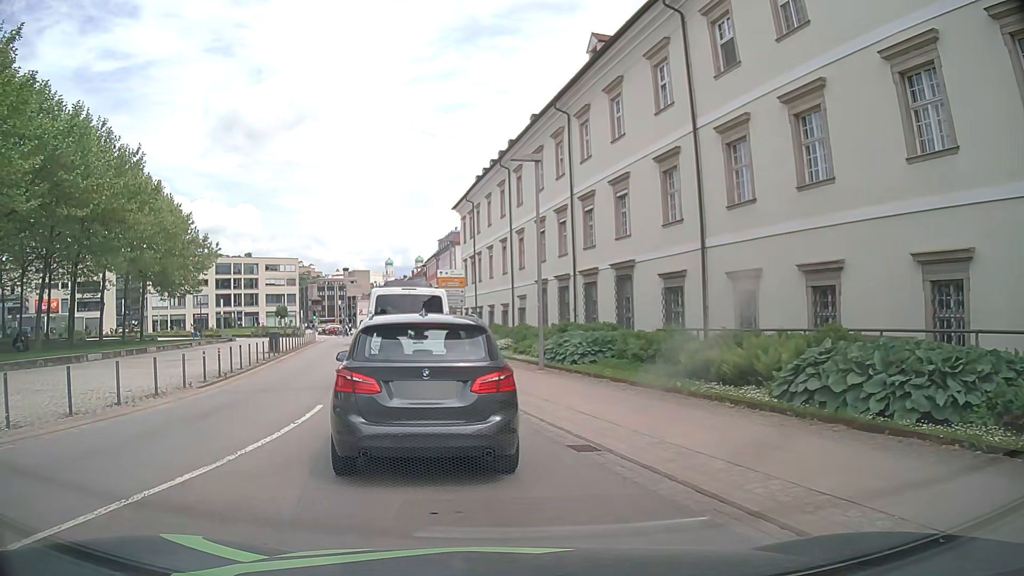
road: tertiary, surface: asphalt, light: Day
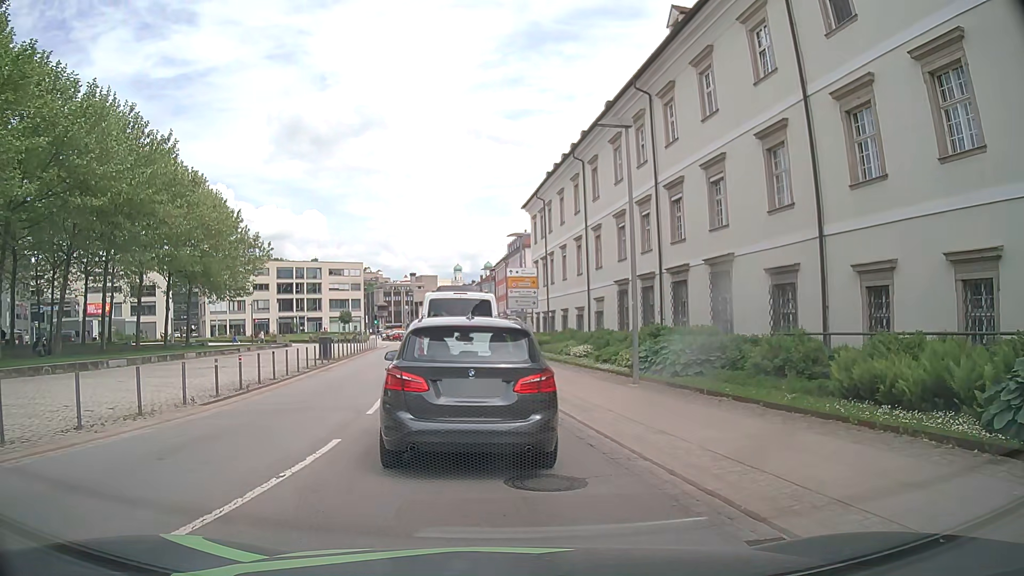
(-0.3, +3.9) m; -6°
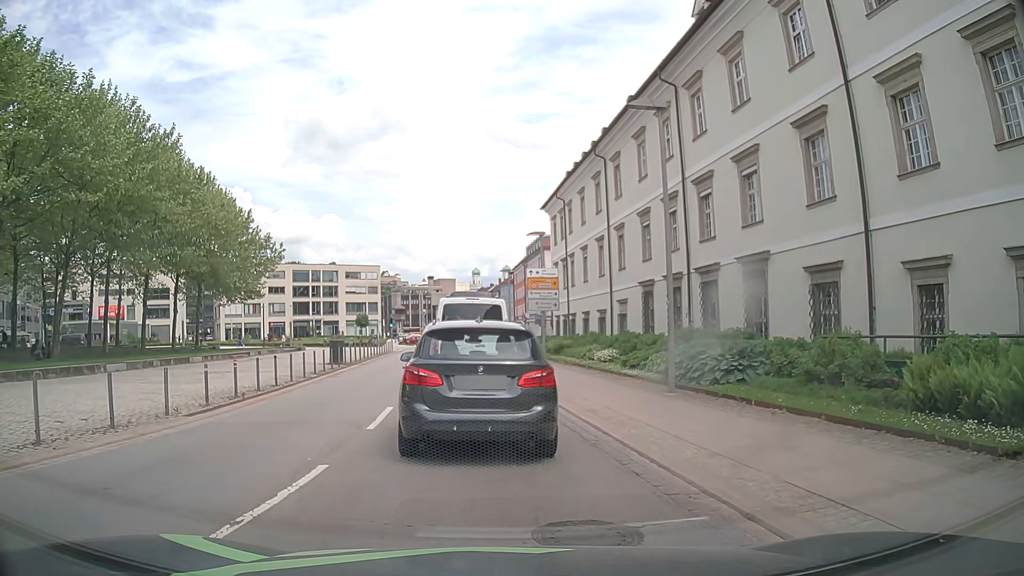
(0.0, +1.7) m; -2°
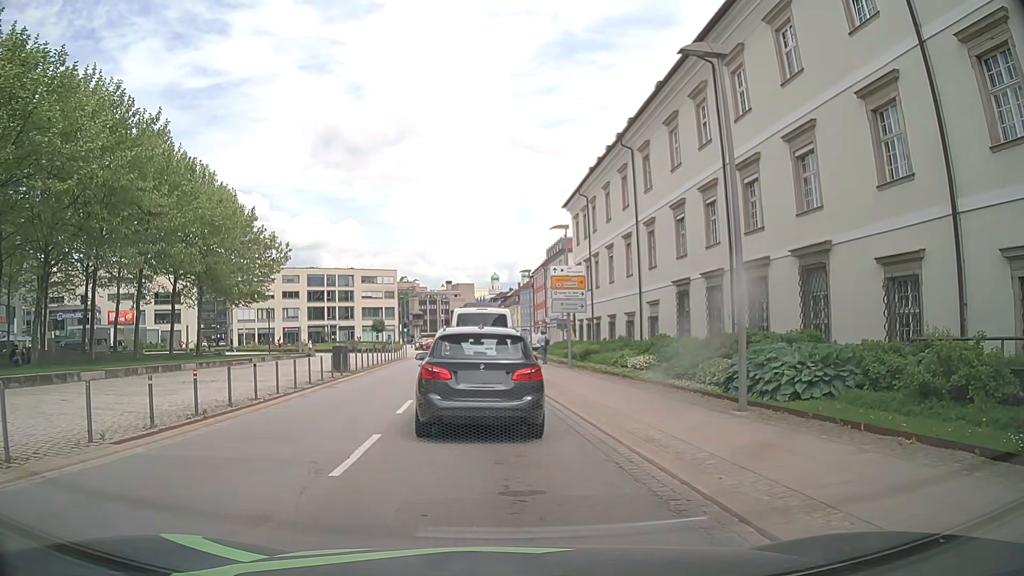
(-0.1, +3.4) m; -1°
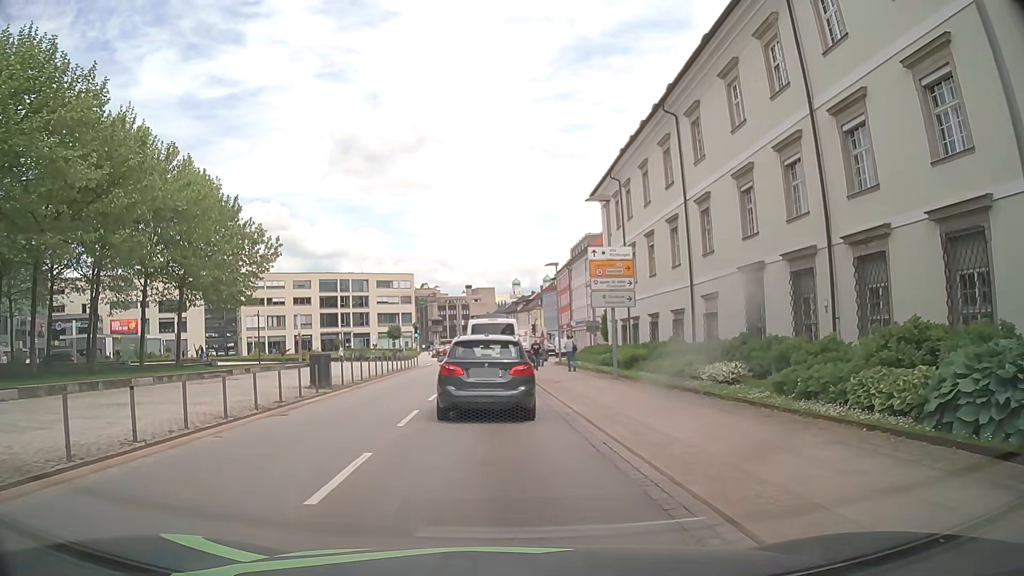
(-0.2, +7.3) m; -2°
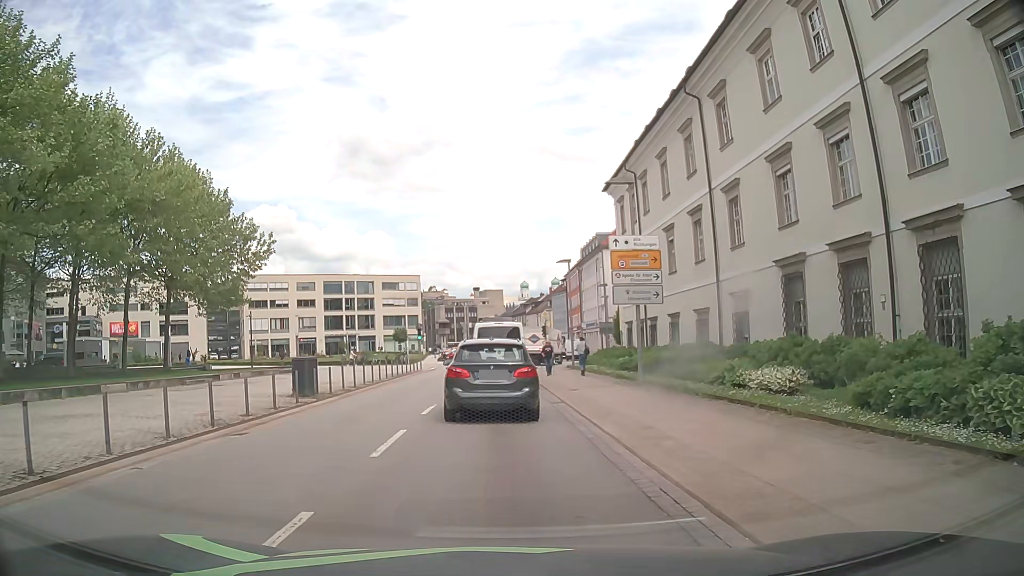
(0.0, +3.1) m; -2°
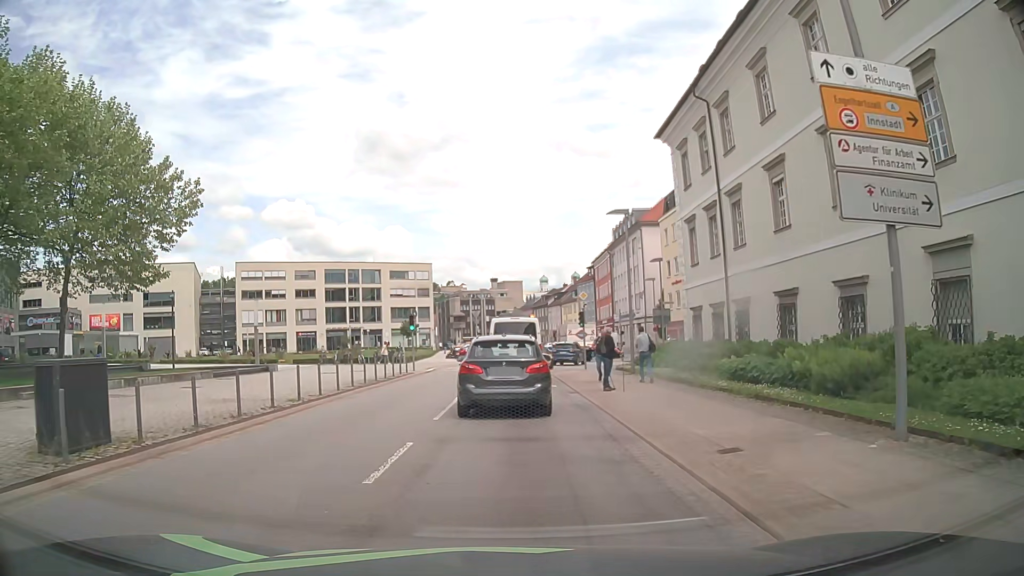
(-0.1, +13.8) m; -1°
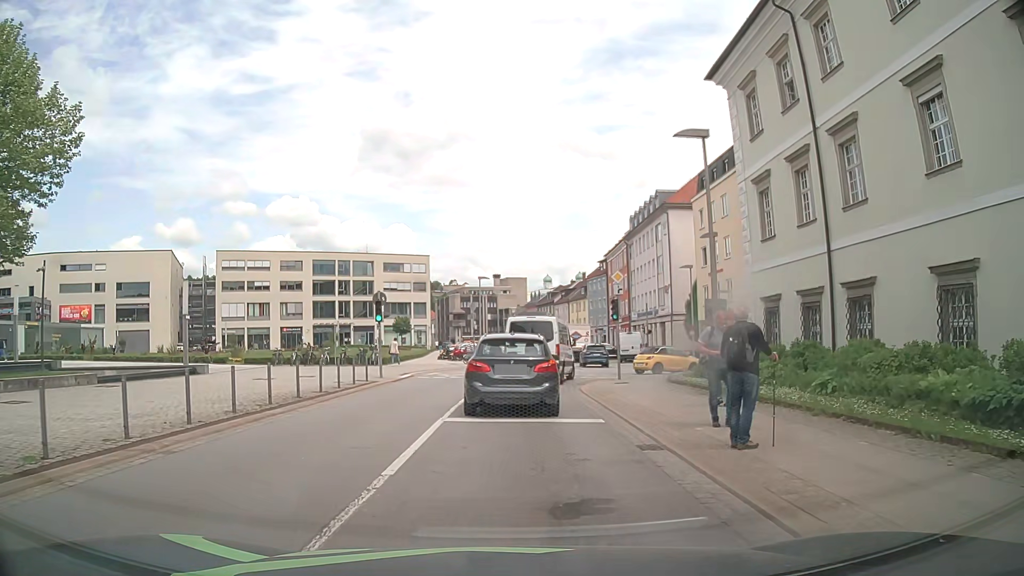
(0.0, +10.7) m; -1°
(0, +10) (0, +20) (+2, +30) (+5, +39) (+7, +49) (+6, +59) (+6, +69) (+6, +79) (+6, +89) (+6, +99) m
